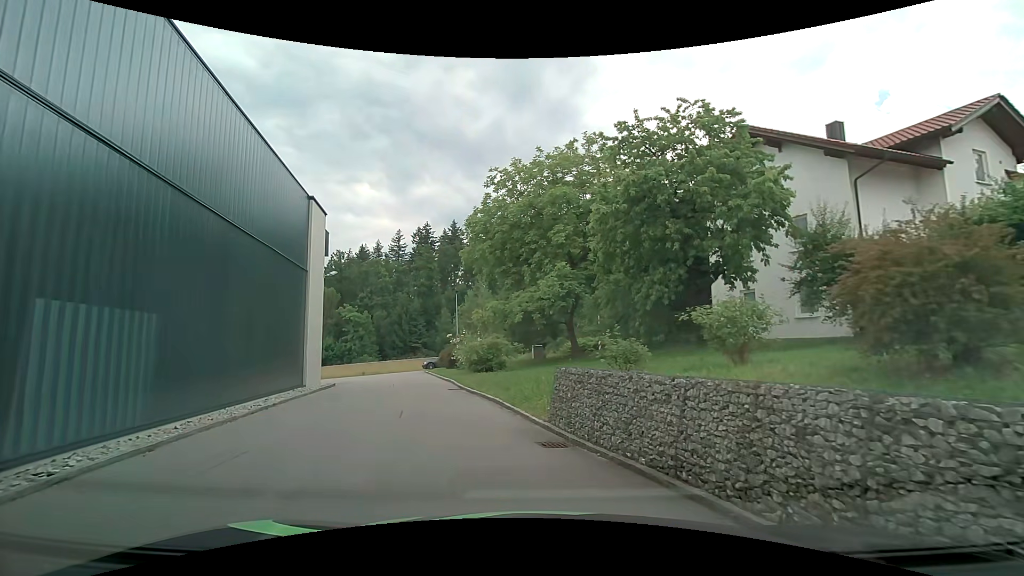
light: Day
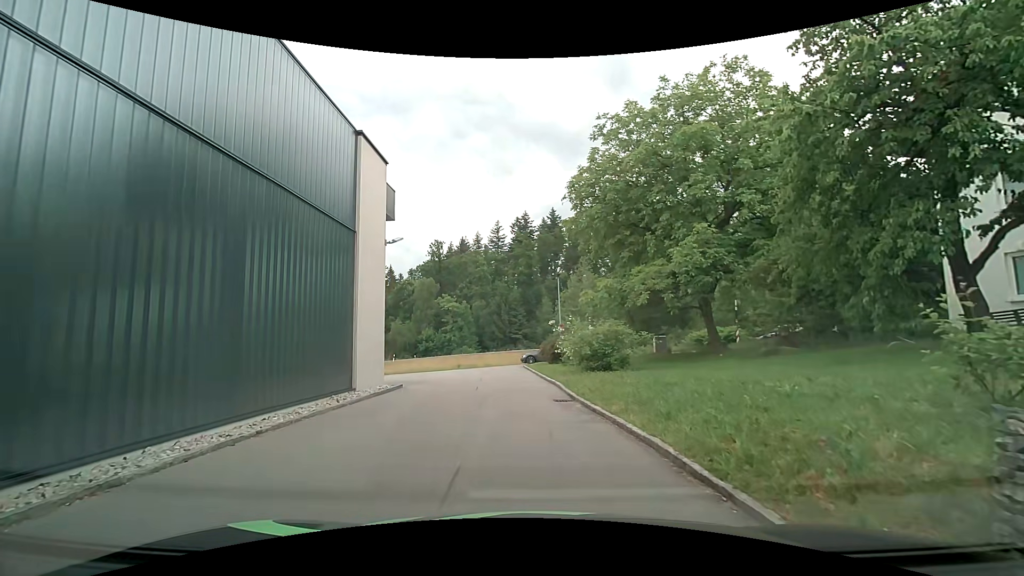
(-0.6, +6.5) m; -9°
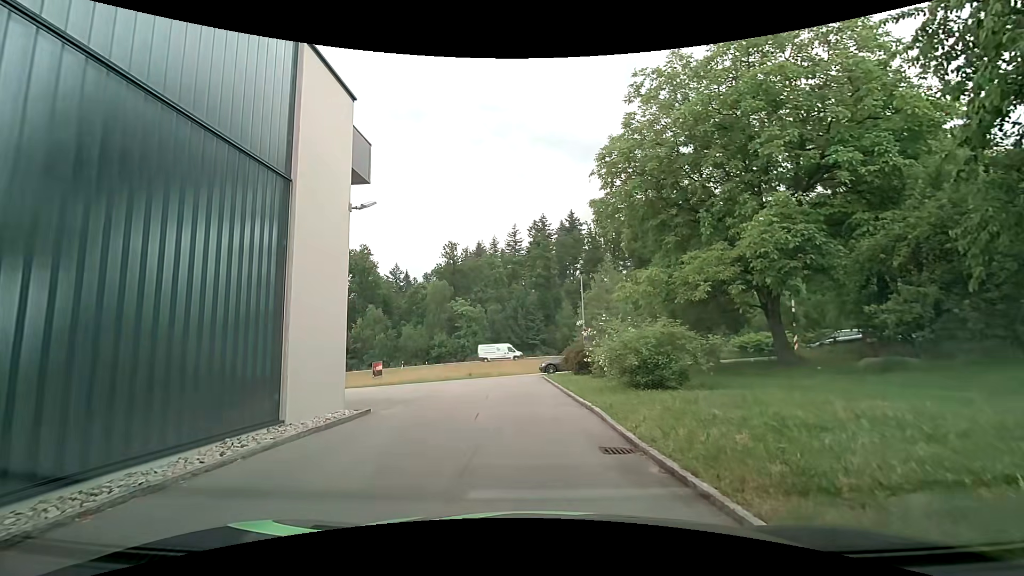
(-0.1, +5.0) m; -4°
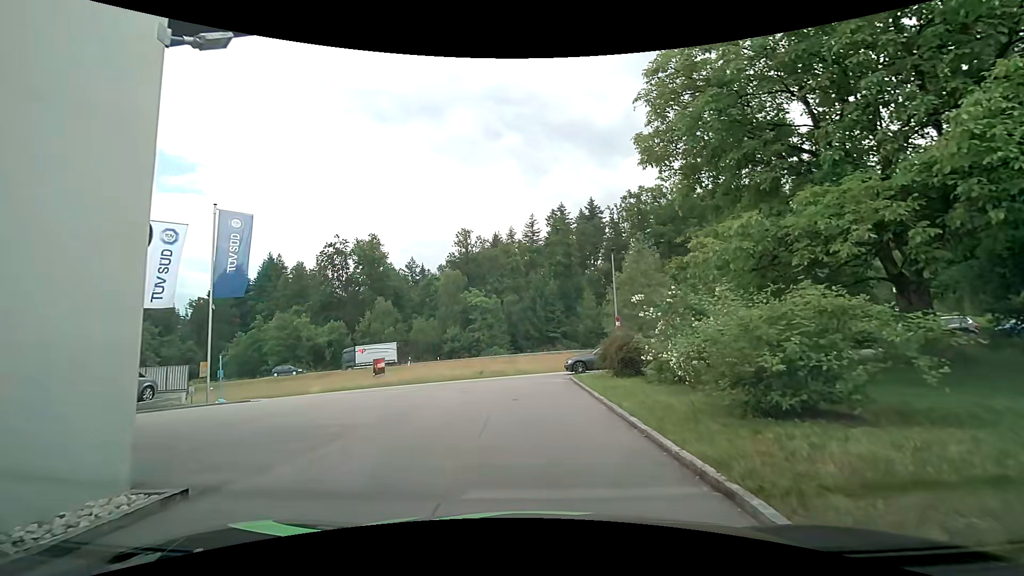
(+0.1, +6.6) m; 0°
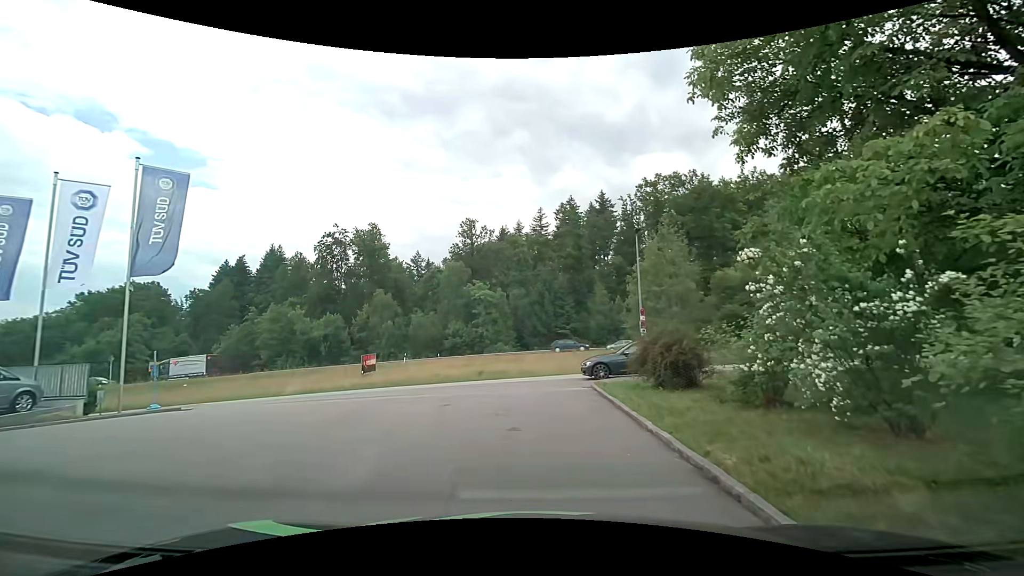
(-0.1, +5.2) m; -2°
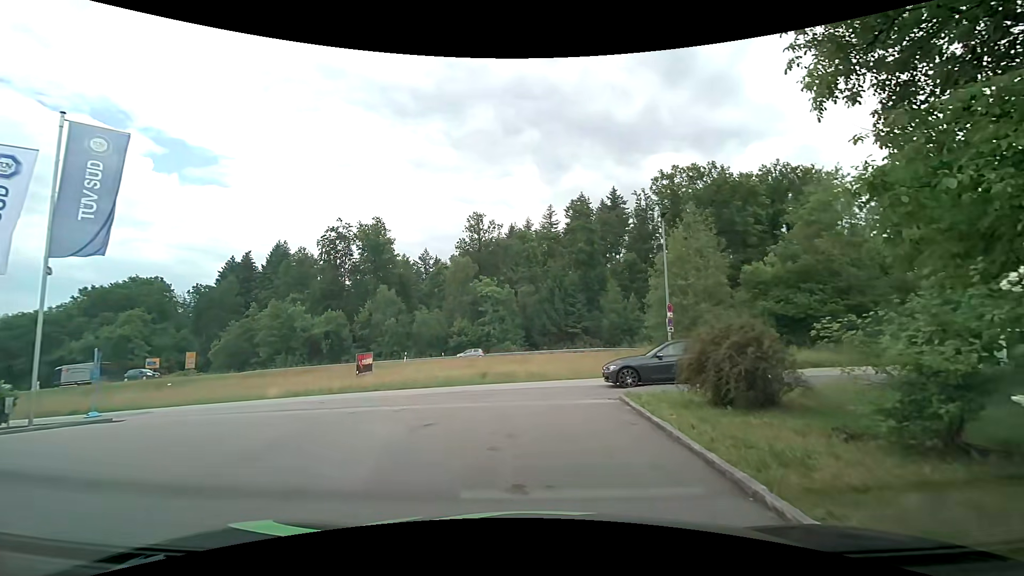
(+0.1, +3.5) m; 0°
